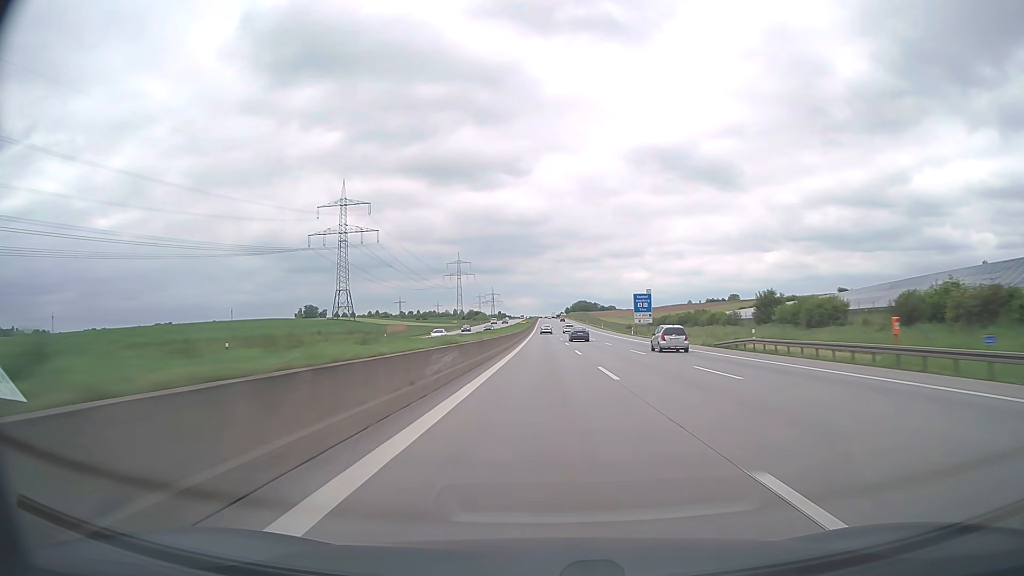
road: motorway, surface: asphalt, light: Day
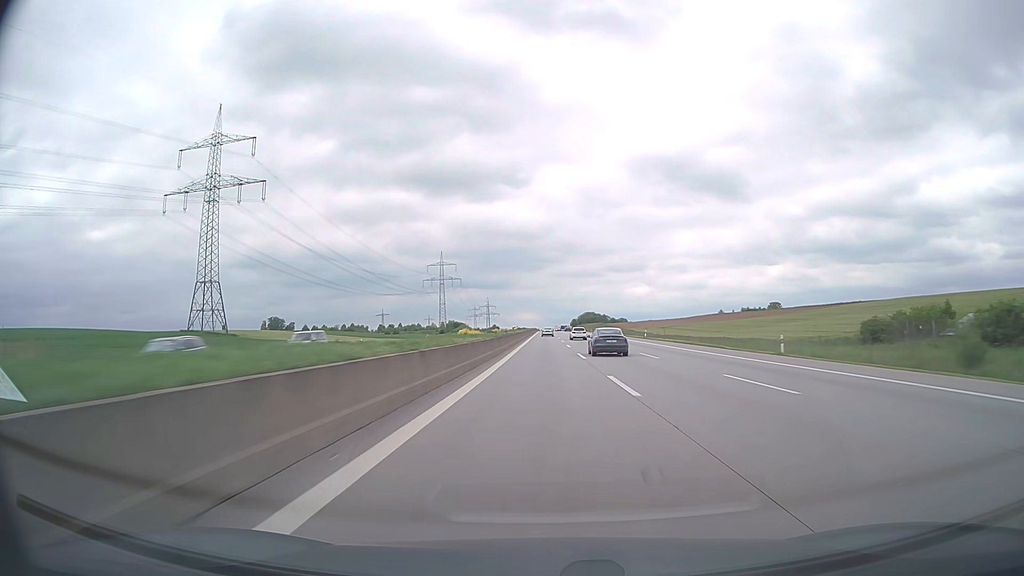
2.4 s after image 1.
(+0.1, +112.2) m; 0°
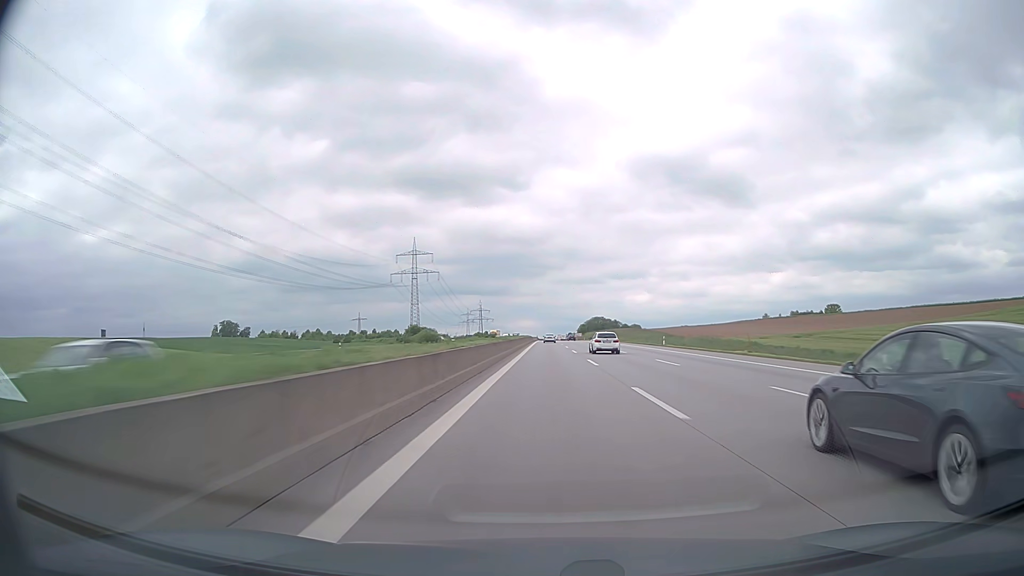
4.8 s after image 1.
(-0.4, +110.9) m; 0°
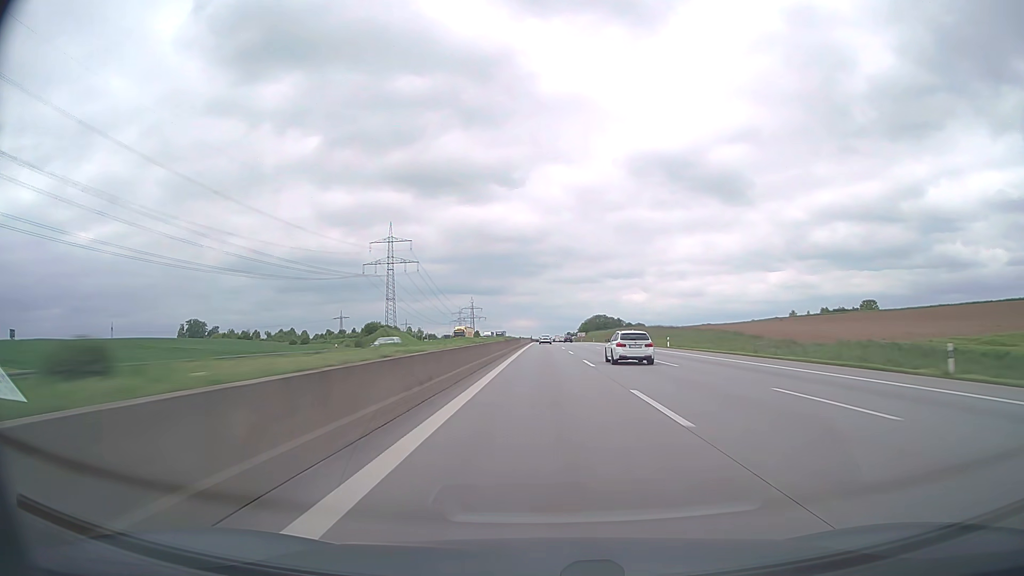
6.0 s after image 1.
(+0.2, +54.9) m; 0°
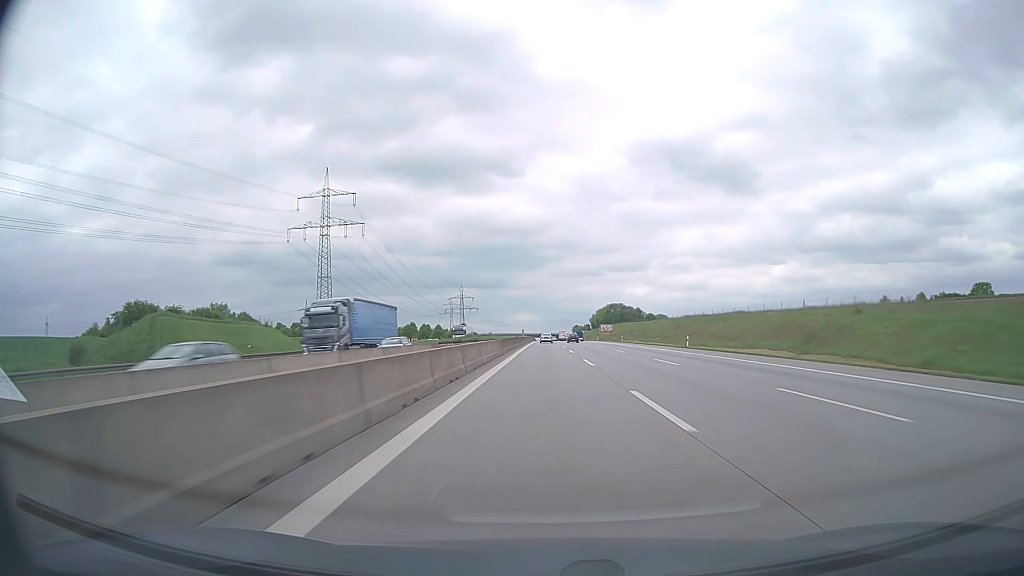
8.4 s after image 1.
(-0.3, +108.2) m; 0°
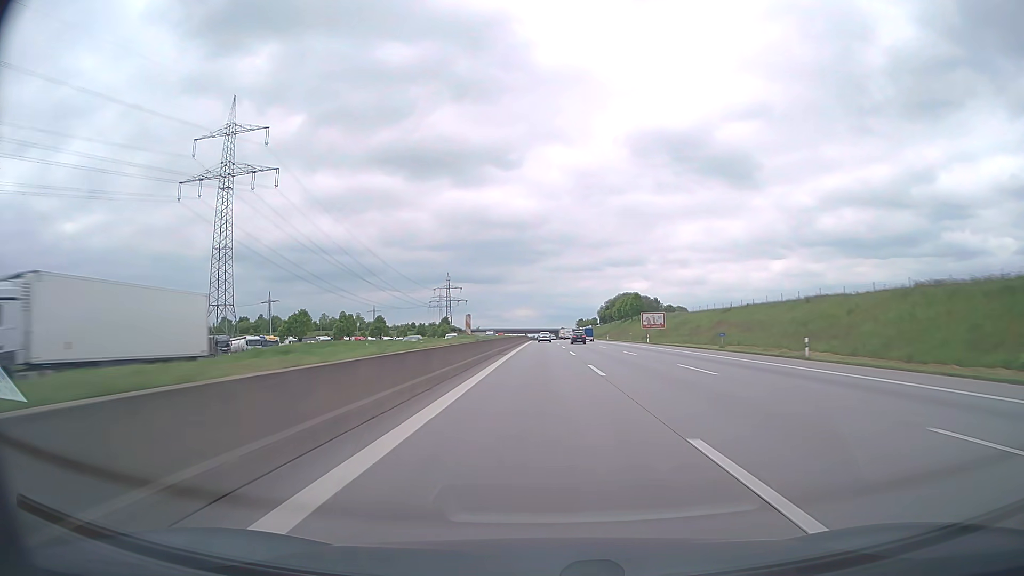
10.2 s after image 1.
(+0.1, +78.6) m; 0°
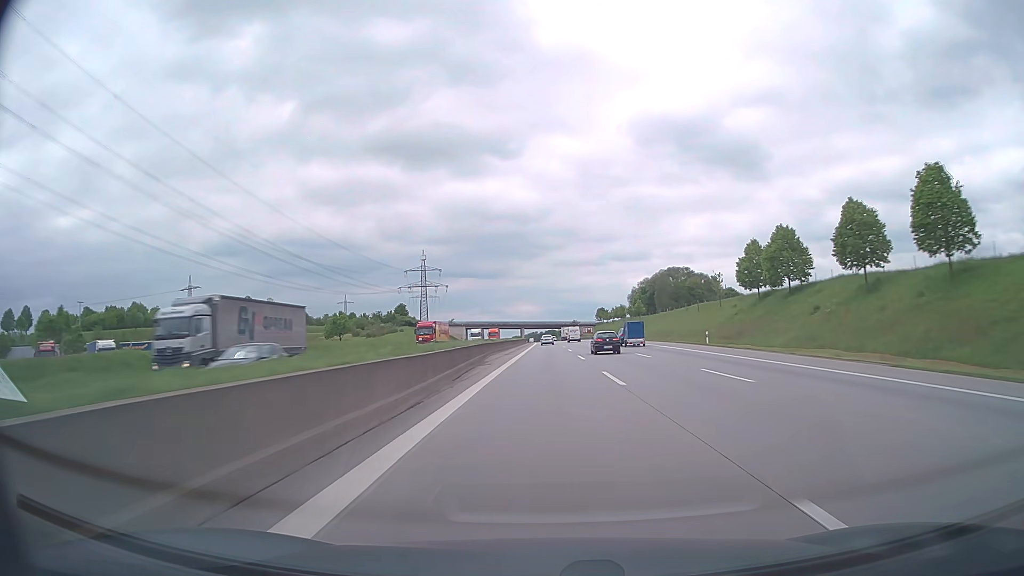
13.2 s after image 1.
(-0.5, +127.5) m; 0°
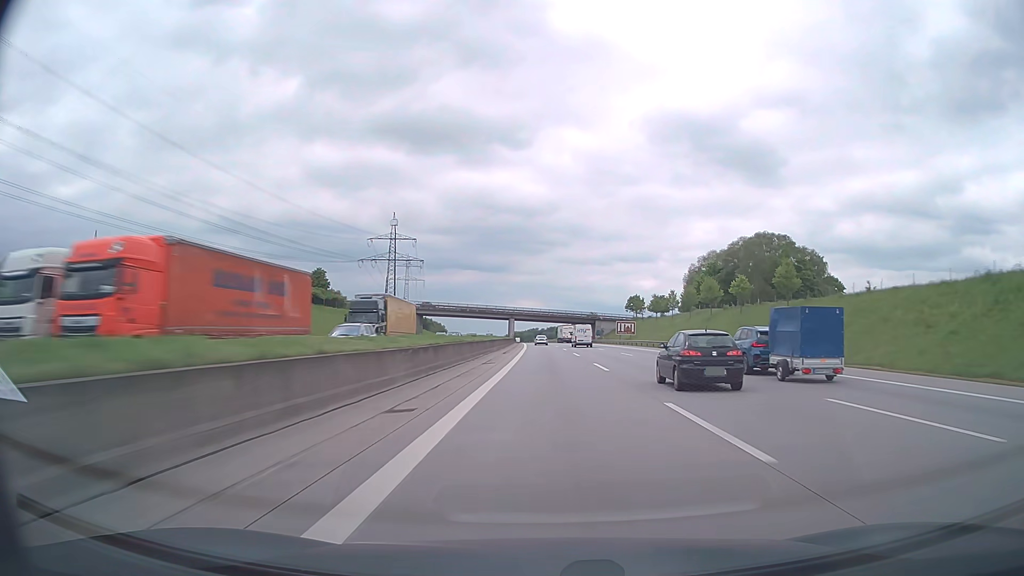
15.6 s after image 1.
(-0.1, +100.1) m; 0°
(0, +10) (0, +20) (0, +30) (0, +40) (0, +50) (0, +60) (0, +70) (-1, +80) (-1, +90) (-1, +100) m
